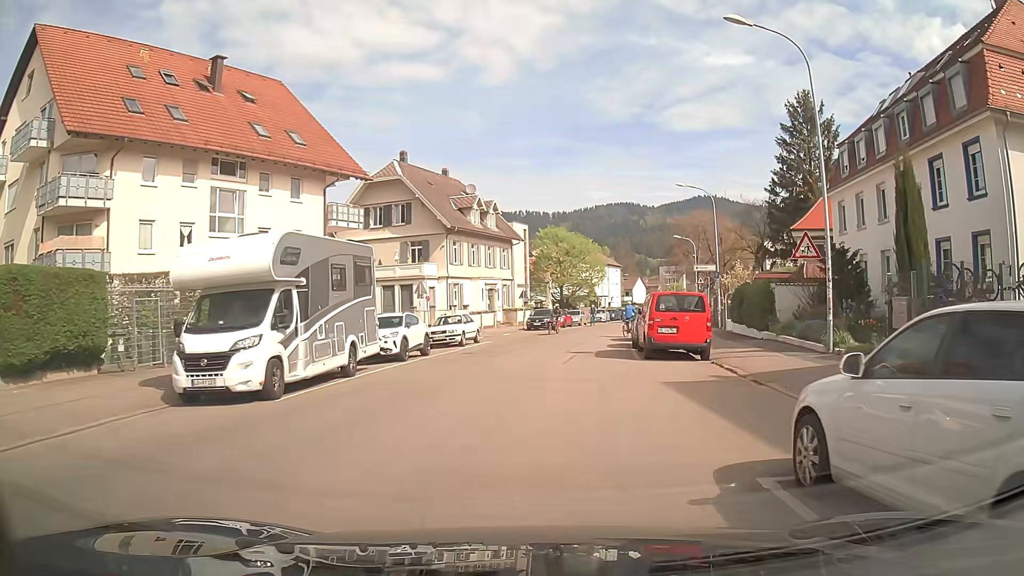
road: unclassified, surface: asphalt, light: Day
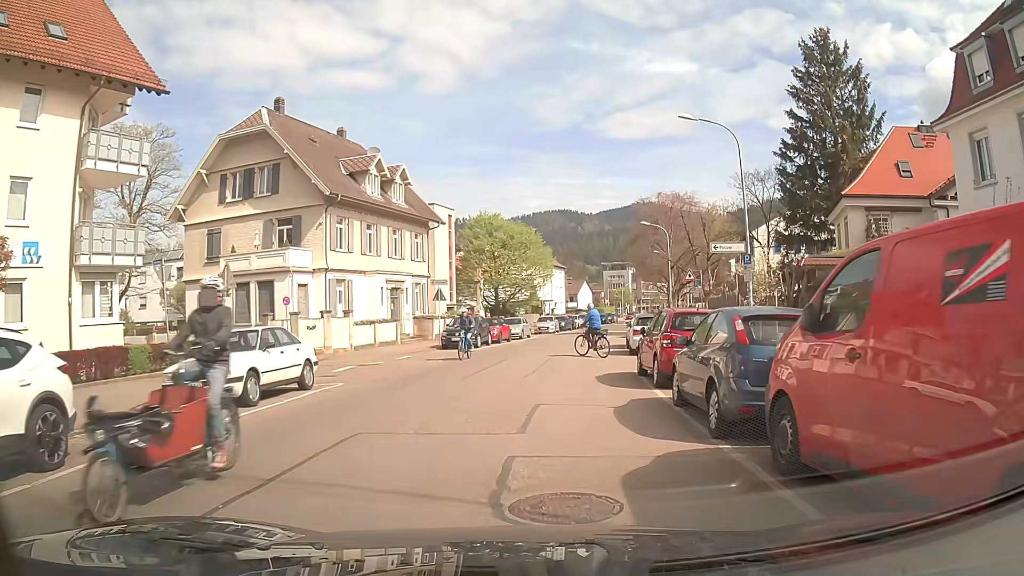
(+1.1, +17.0) m; +6°
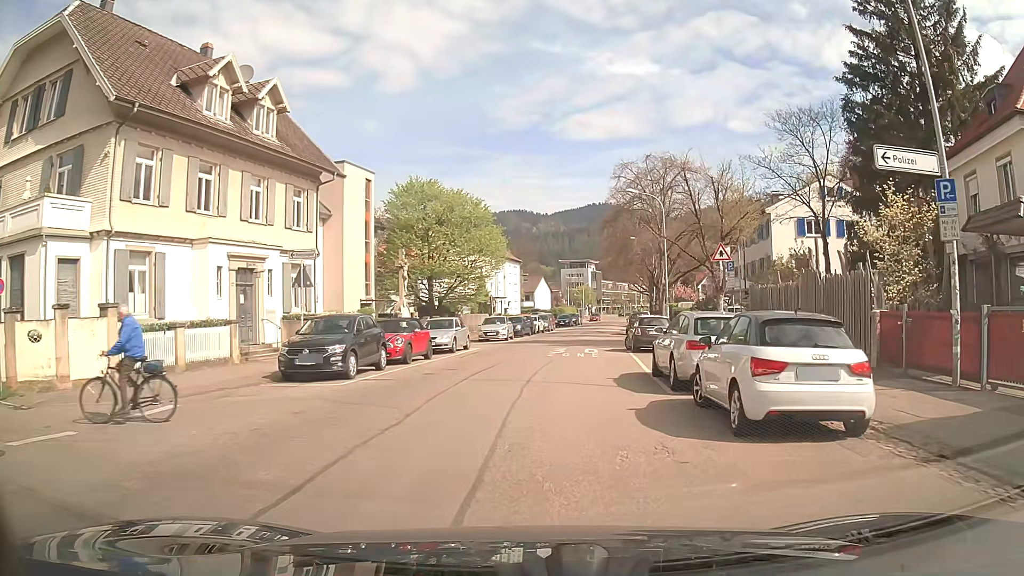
(+0.5, +16.3) m; +3°
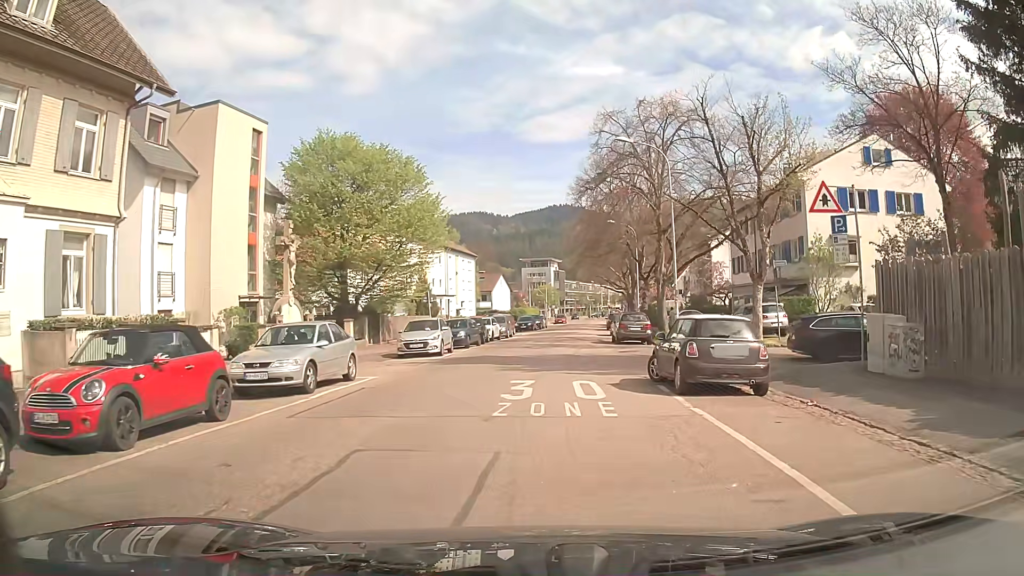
(+0.6, +13.5) m; +4°
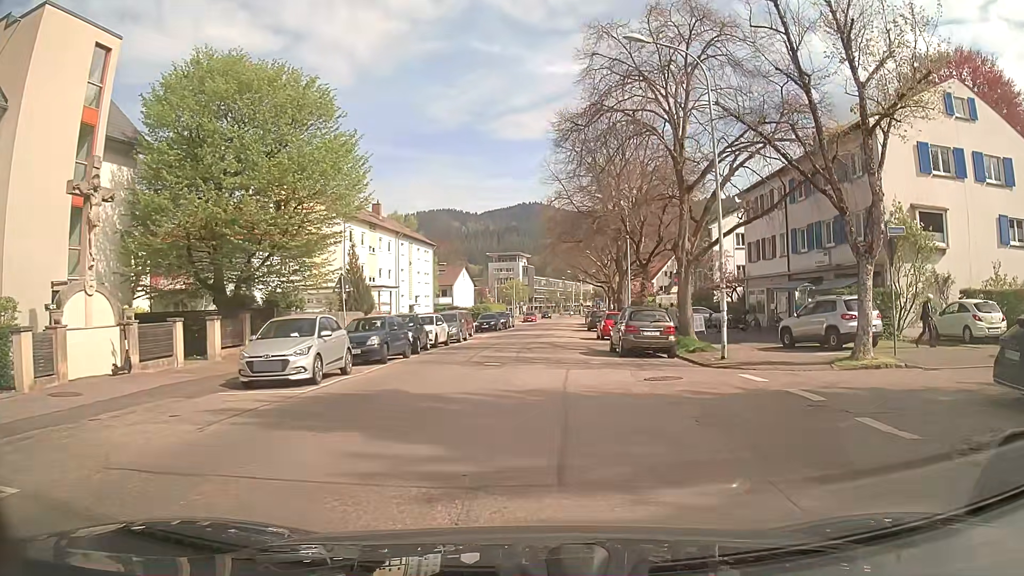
(+0.2, +11.8) m; +3°
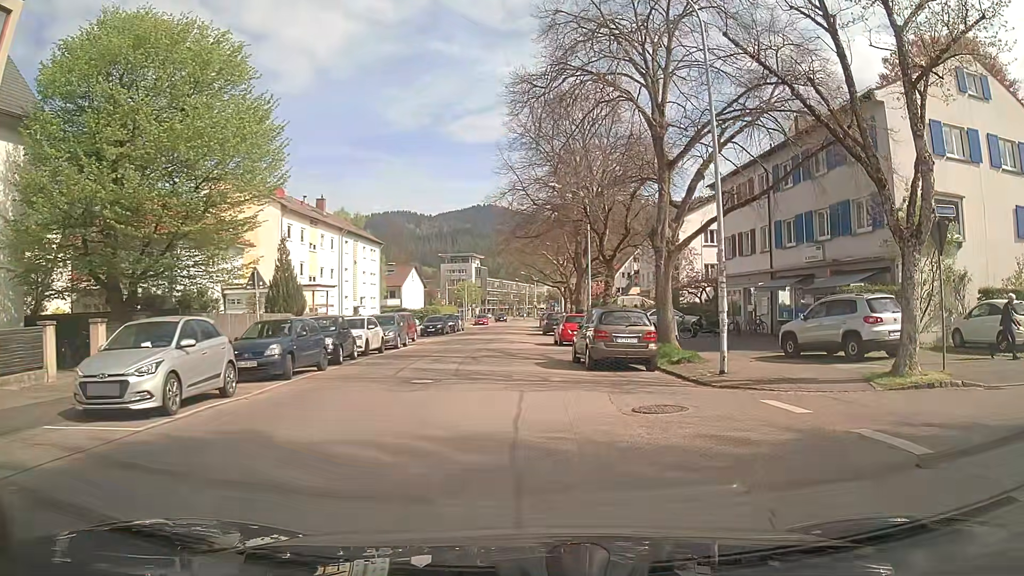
(+0.1, +4.2) m; +3°
